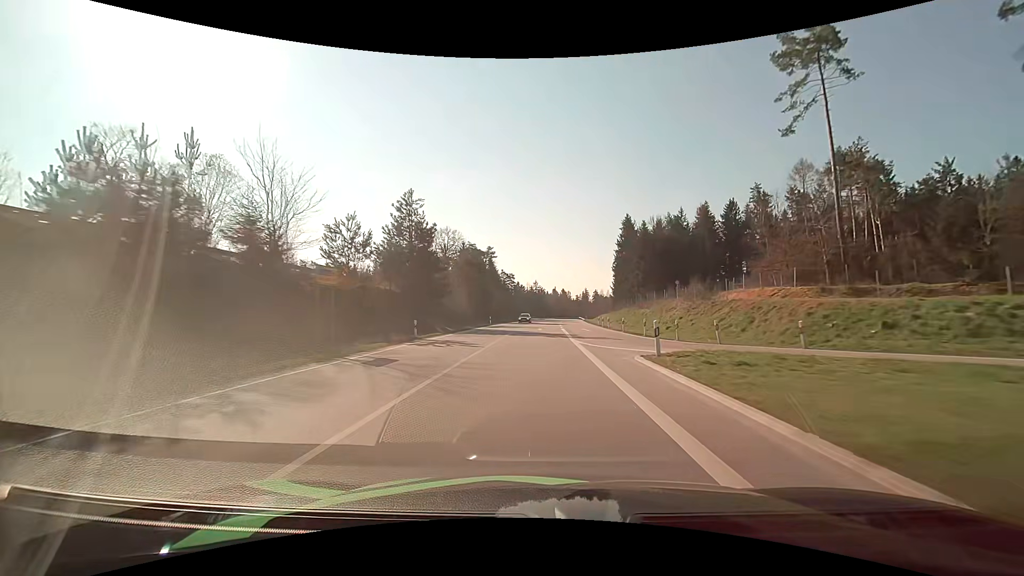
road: primary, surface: asphalt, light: Day
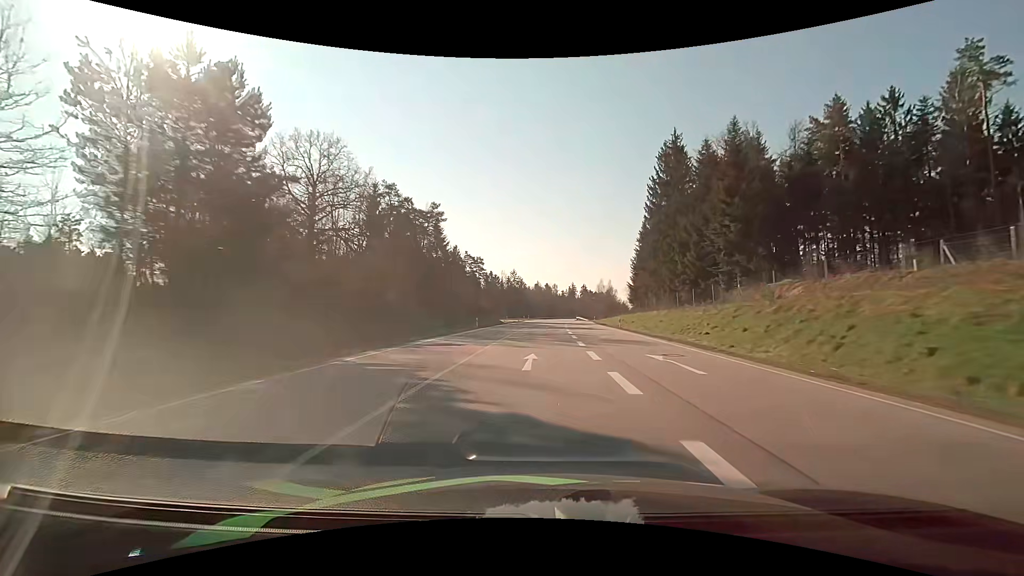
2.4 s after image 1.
(+1.2, +63.7) m; +2°
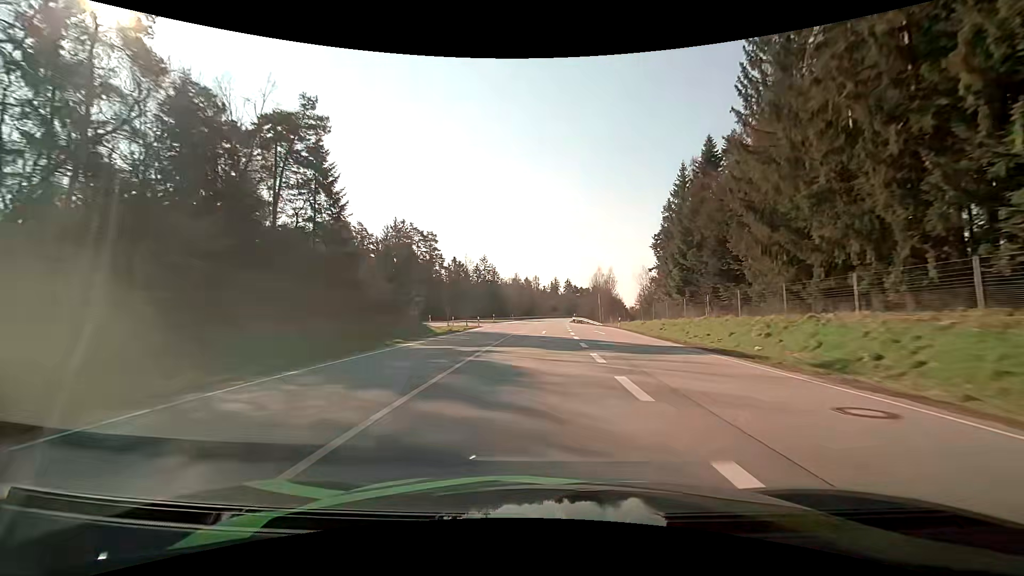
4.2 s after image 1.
(+1.0, +48.8) m; +2°
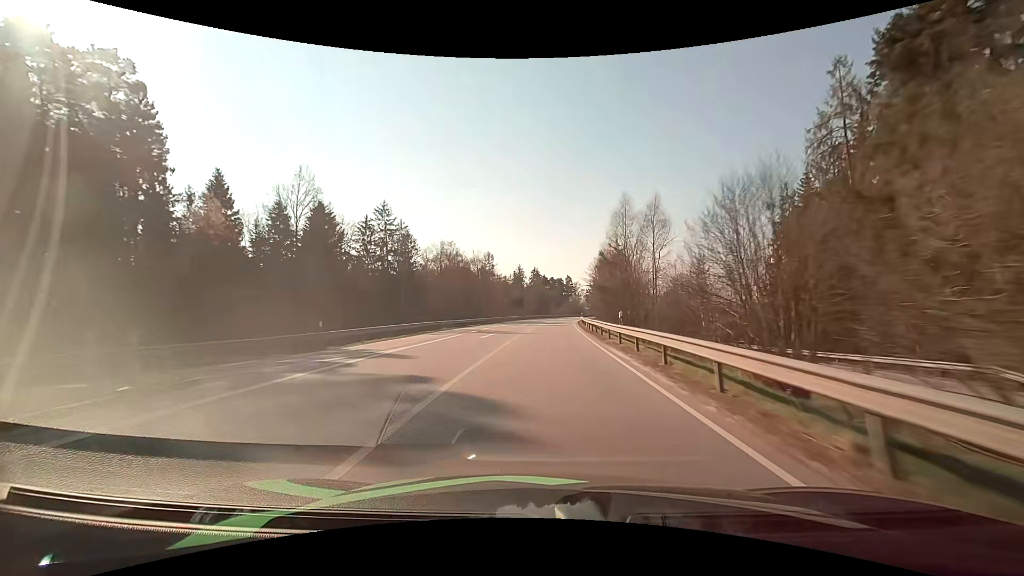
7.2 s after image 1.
(+2.6, +82.4) m; +4°
